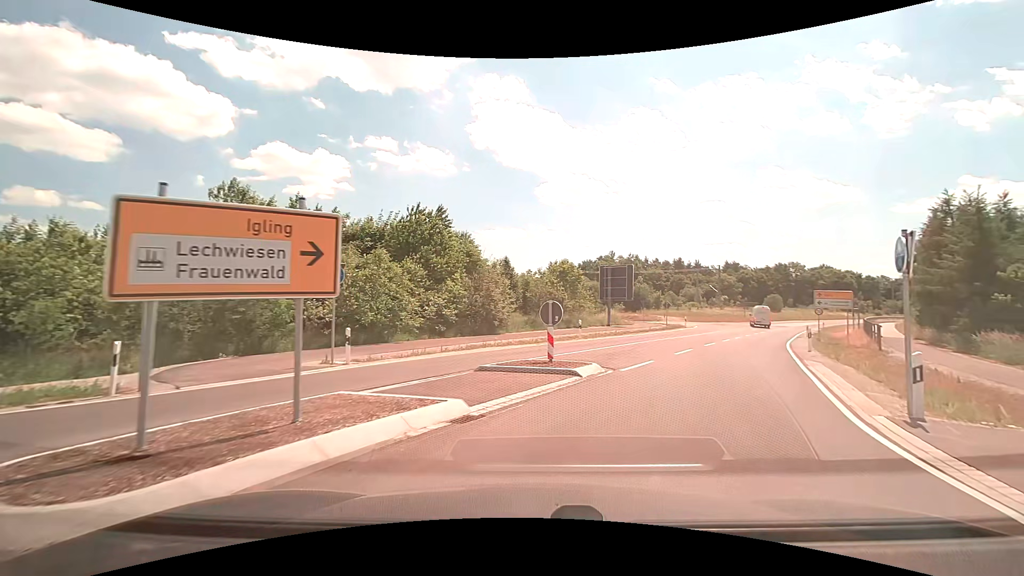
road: tertiary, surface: asphalt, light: Day
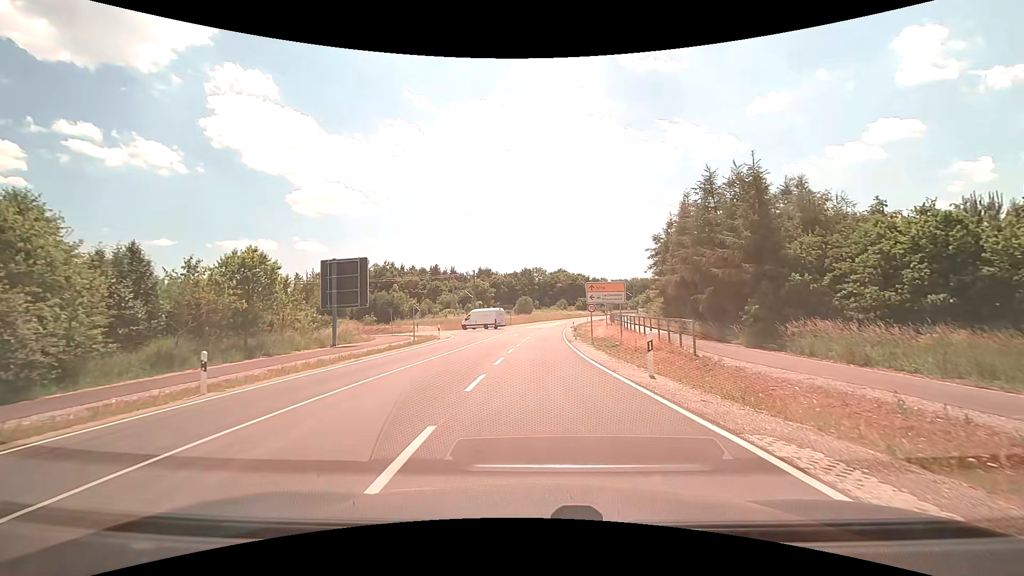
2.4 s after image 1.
(+3.6, +13.9) m; +27°
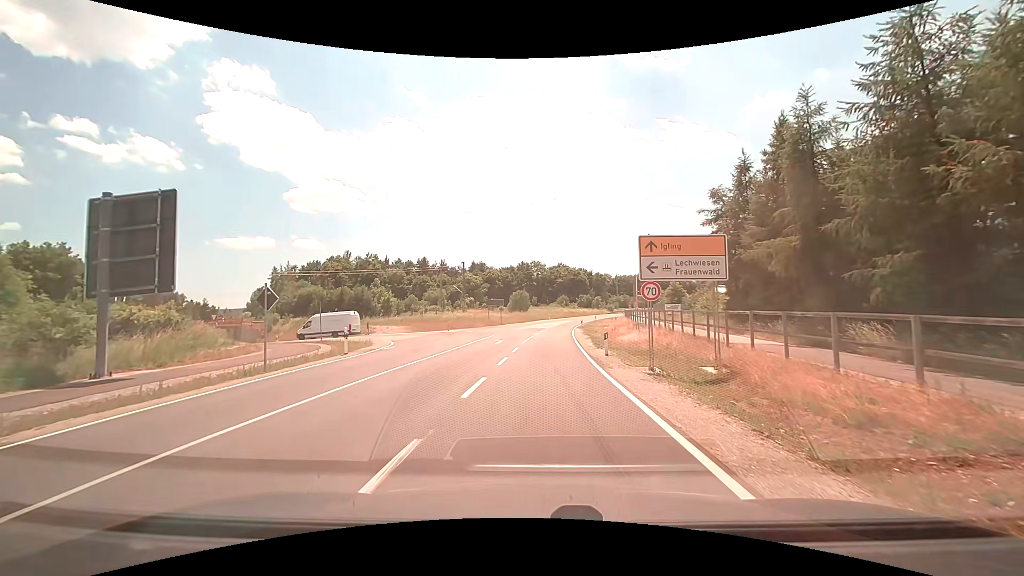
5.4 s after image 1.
(+0.3, +18.7) m; 0°
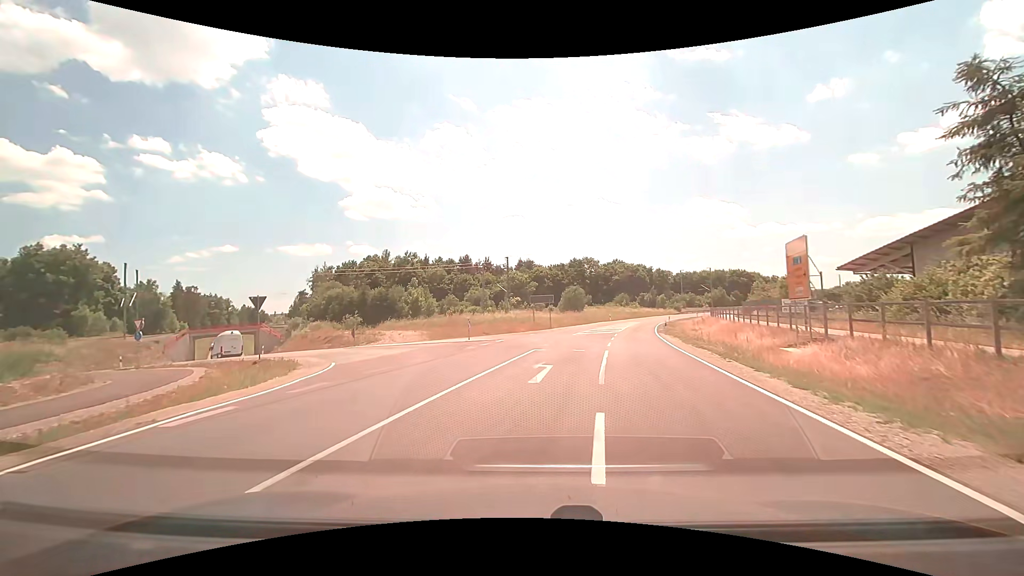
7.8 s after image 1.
(-0.7, +16.5) m; -6°
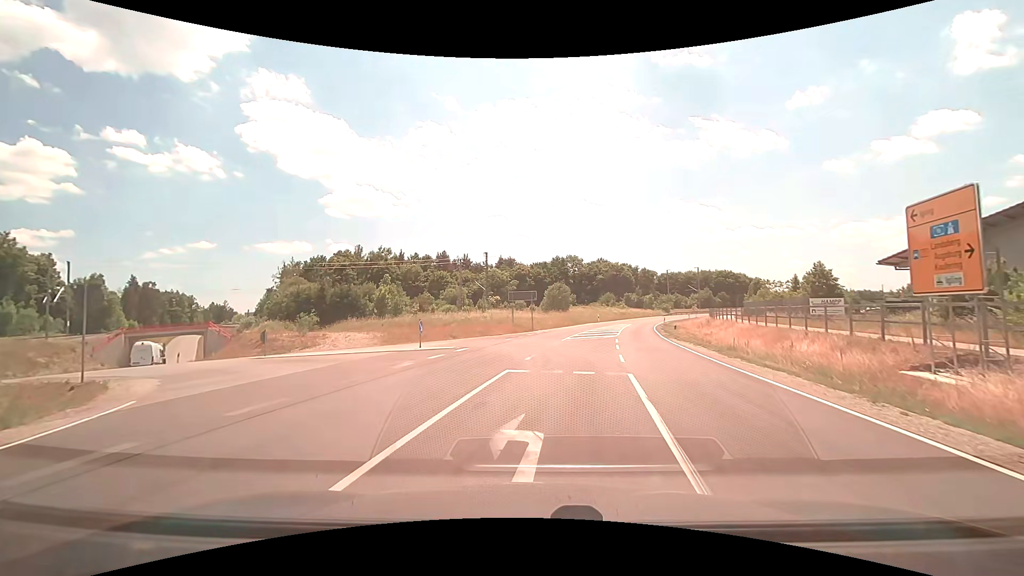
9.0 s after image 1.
(+0.1, +8.4) m; +3°
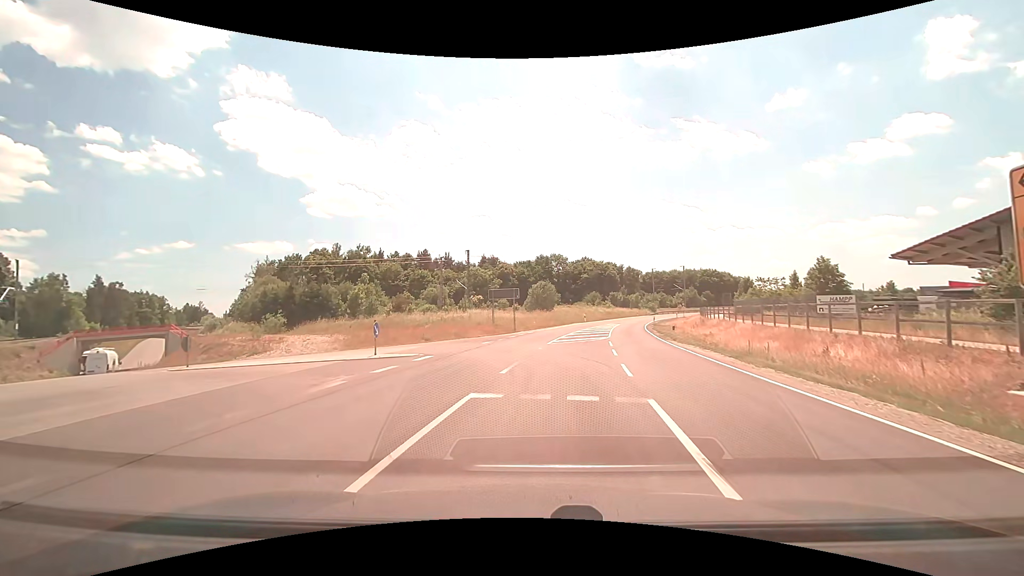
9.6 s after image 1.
(+0.1, +3.8) m; +2°
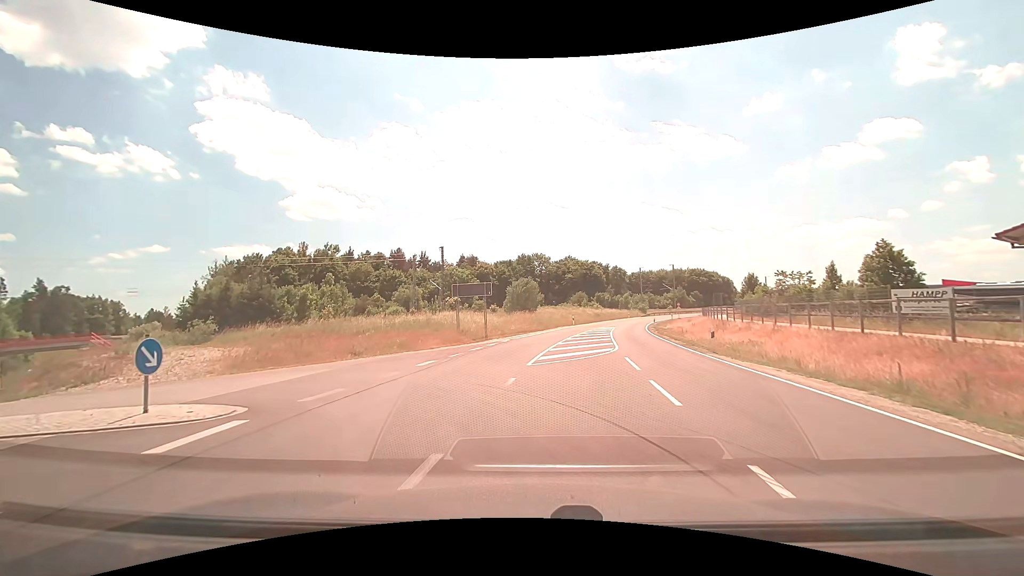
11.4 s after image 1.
(+0.3, +9.6) m; +3°
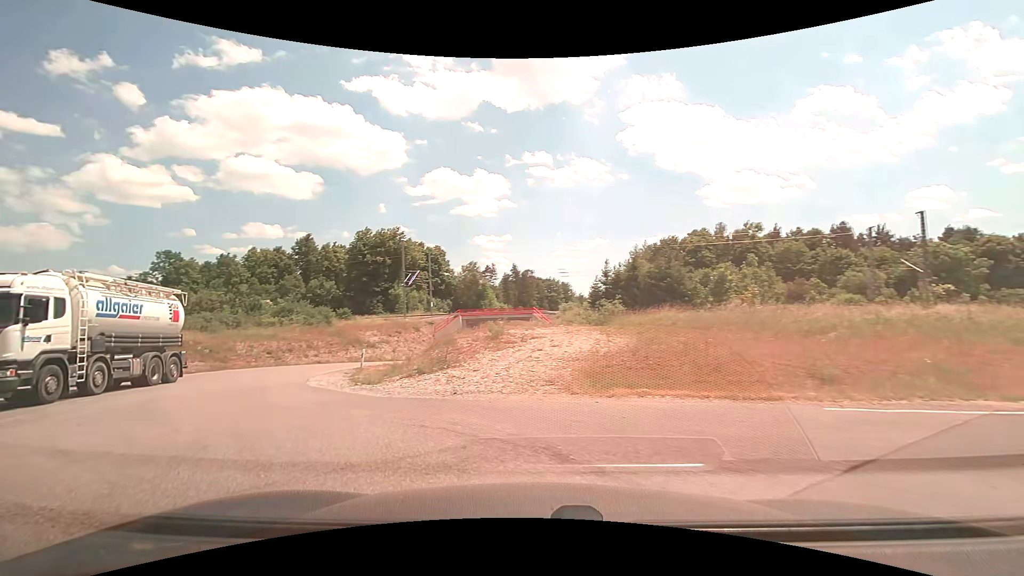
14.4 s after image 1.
(-3.3, +11.4) m; -45°
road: unclassified
(-4, +9) (-9, +18) (-12, +27) (-13, +37) (-12, +47) (-10, +57) (-8, +67) (-7, +77) (-6, +86) (-5, +96) m
